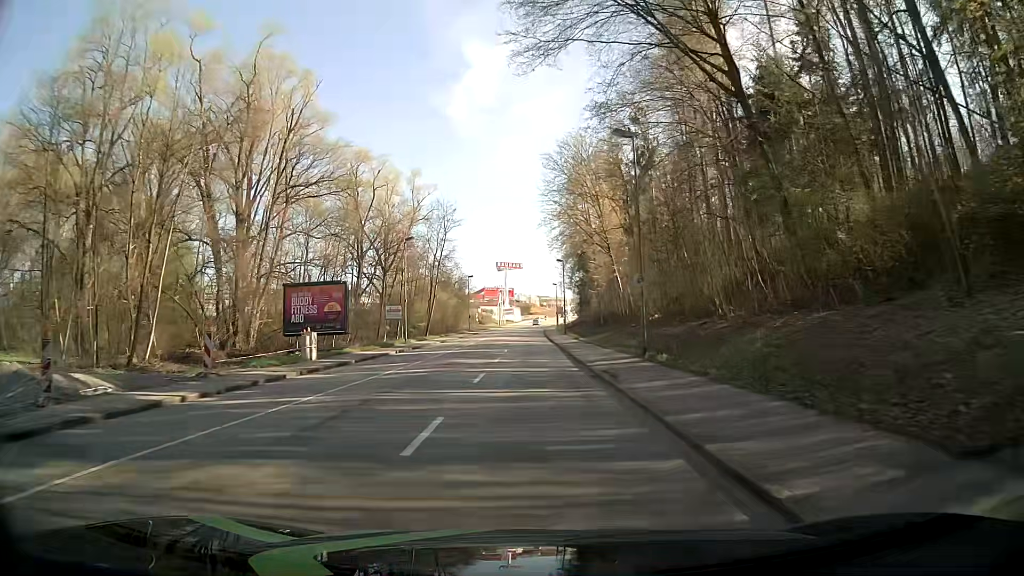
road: tertiary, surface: asphalt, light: Day
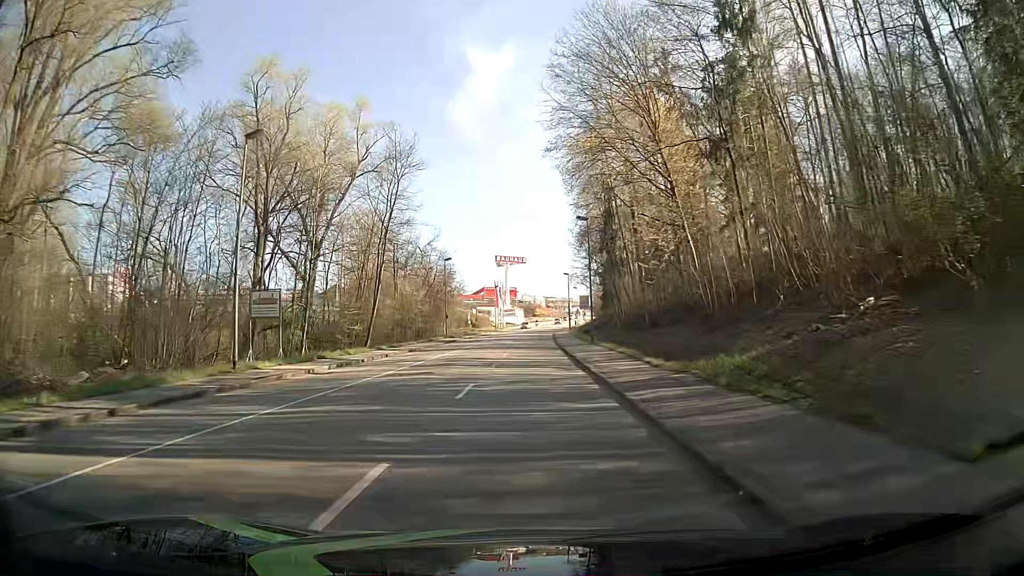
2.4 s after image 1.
(-0.1, +30.4) m; -1°
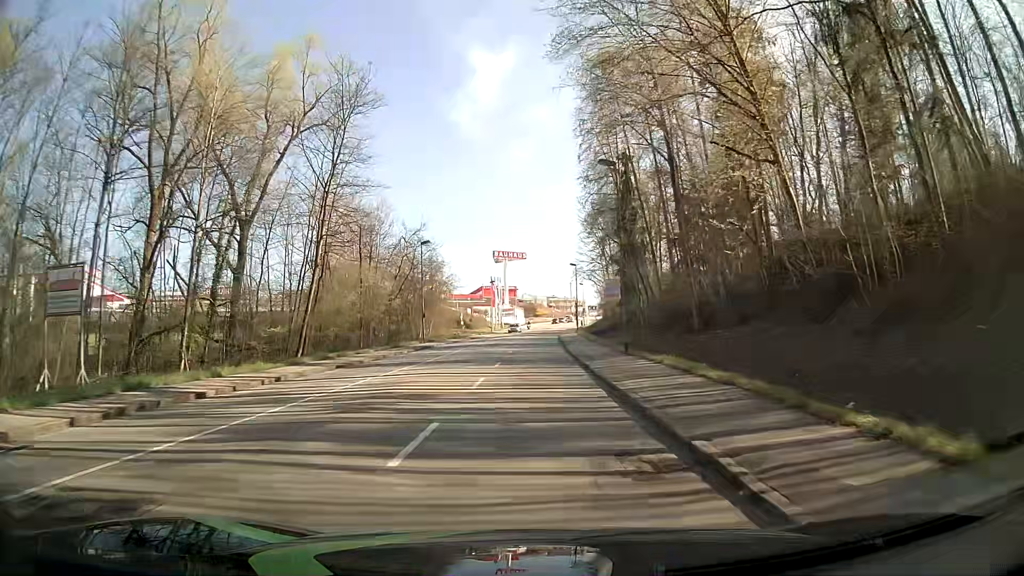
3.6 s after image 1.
(+0.2, +15.2) m; 0°
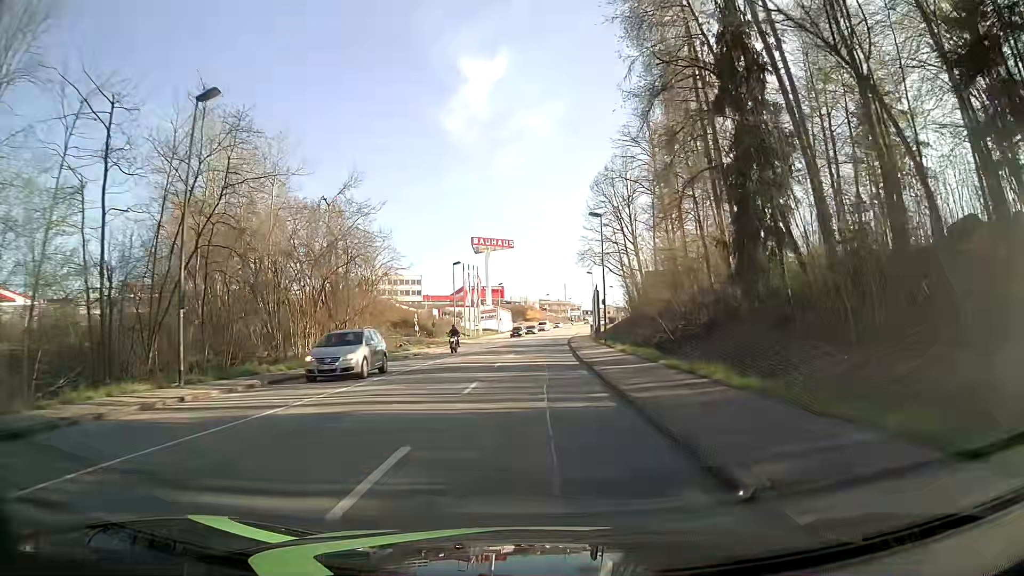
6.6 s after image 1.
(+0.1, +38.0) m; 0°
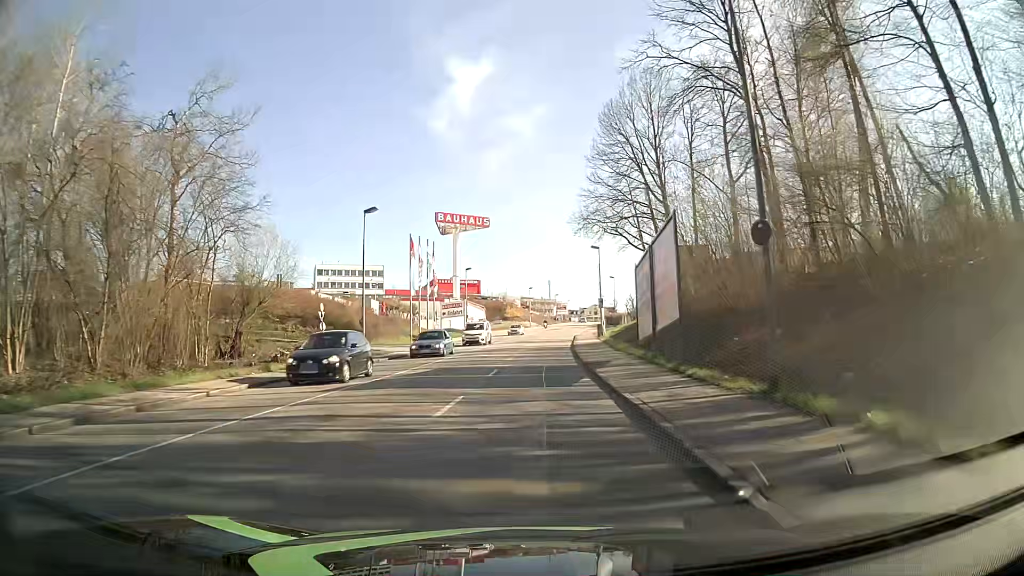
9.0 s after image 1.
(+0.6, +30.4) m; +2°
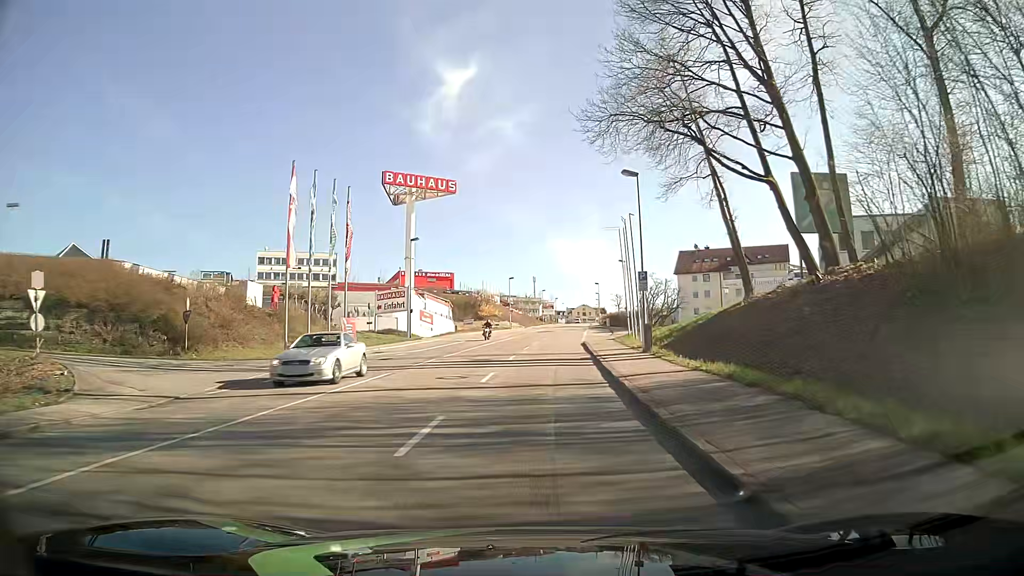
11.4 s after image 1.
(+0.4, +30.4) m; +1°
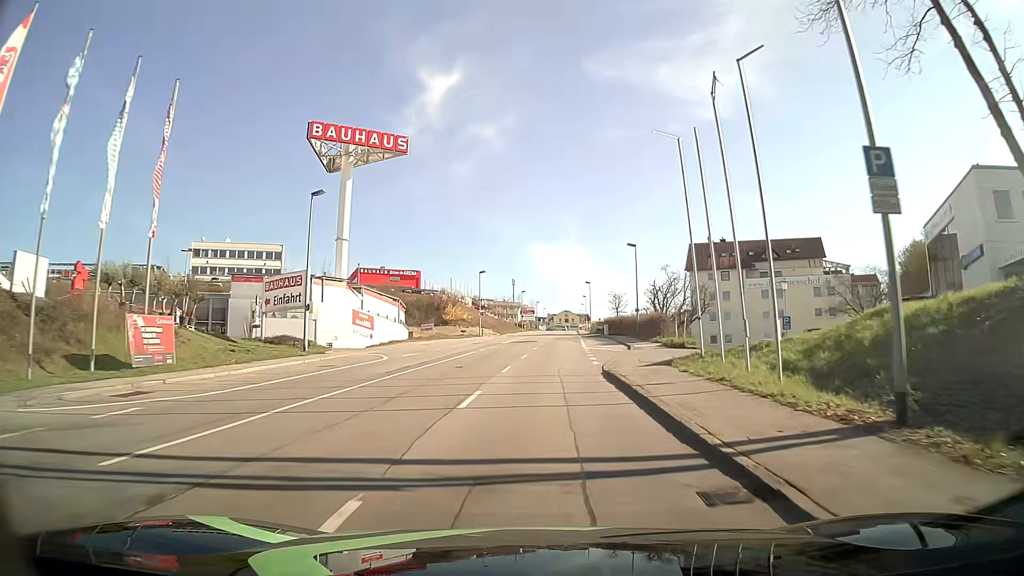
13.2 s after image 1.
(+0.3, +22.7) m; +2°
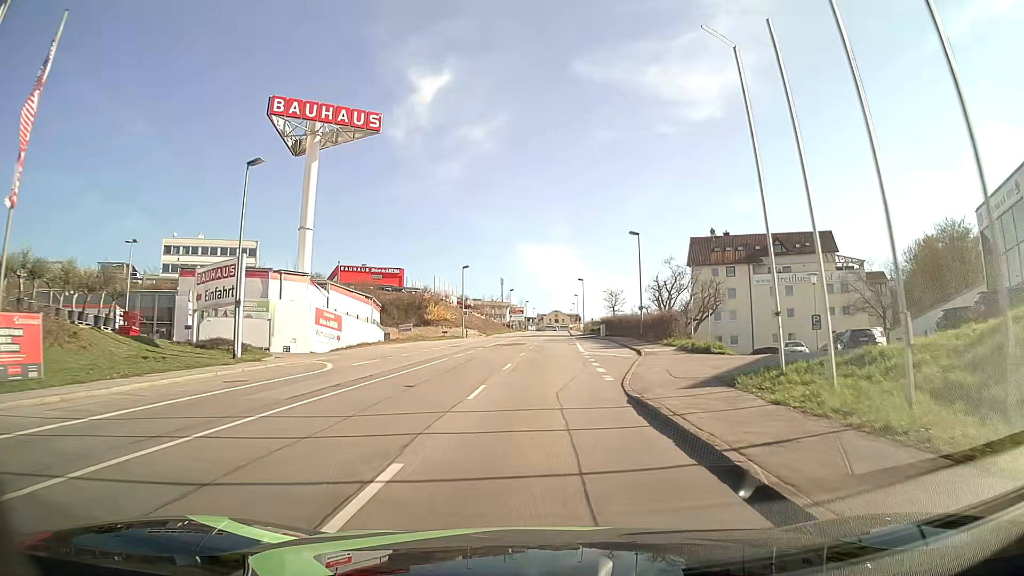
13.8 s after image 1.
(0.0, +7.6) m; +2°
(0, +10) (0, +20) (0, +30) (0, +40) (0, +50) (0, +60) (-1, +70) (-1, +80) (-1, +90) (-1, +100) m
